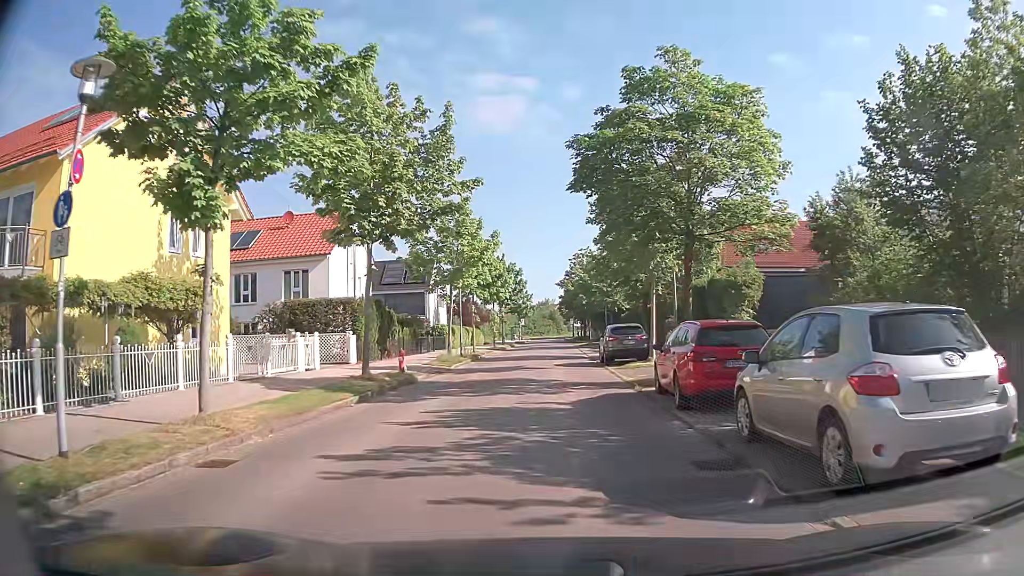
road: residential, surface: asphalt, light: Day
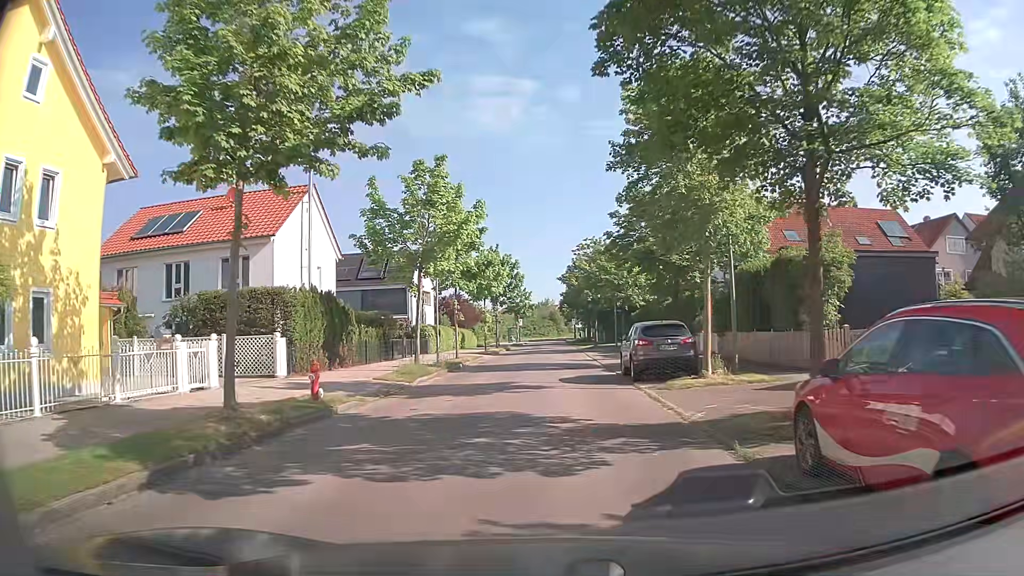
(0.0, +8.2) m; 0°
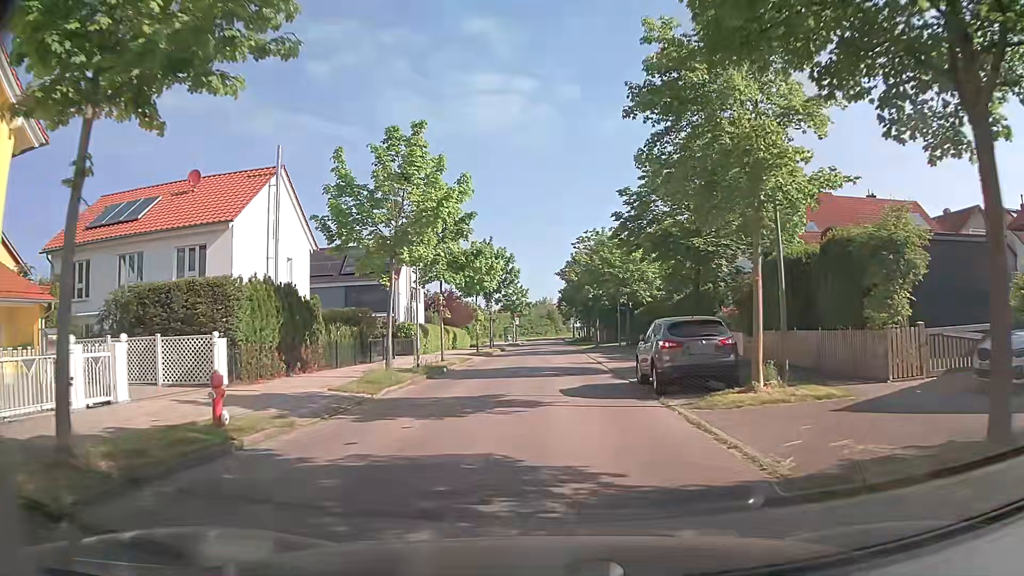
(0.0, +4.1) m; +1°
